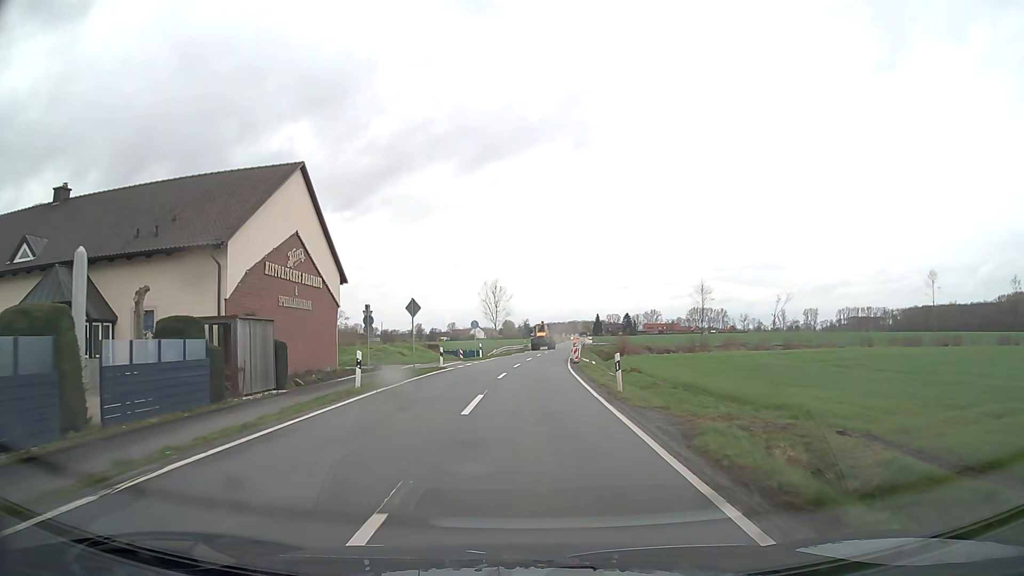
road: secondary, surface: asphalt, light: Day
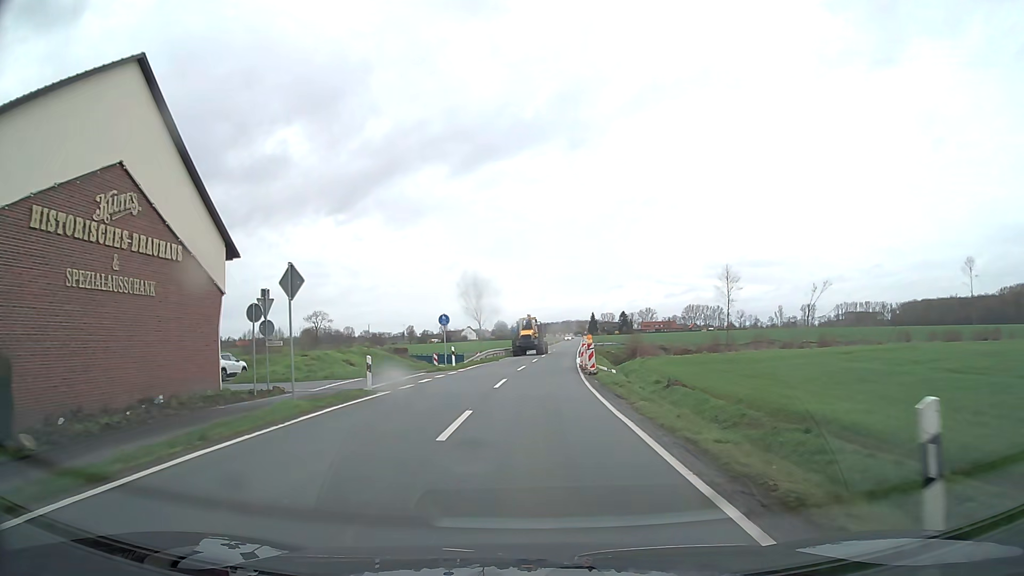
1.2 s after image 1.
(+0.1, +14.5) m; +1°
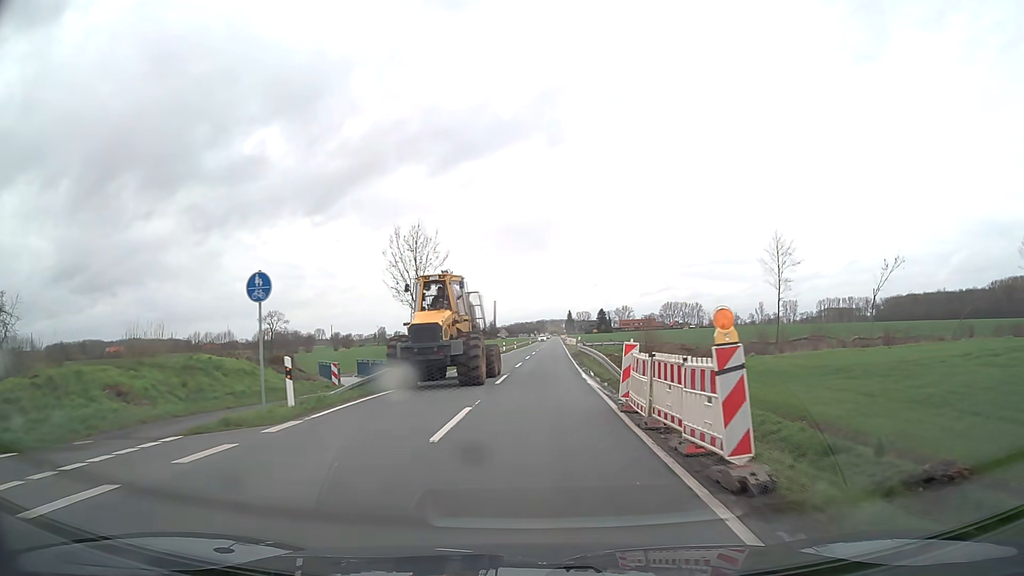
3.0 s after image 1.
(+0.4, +22.3) m; +2°
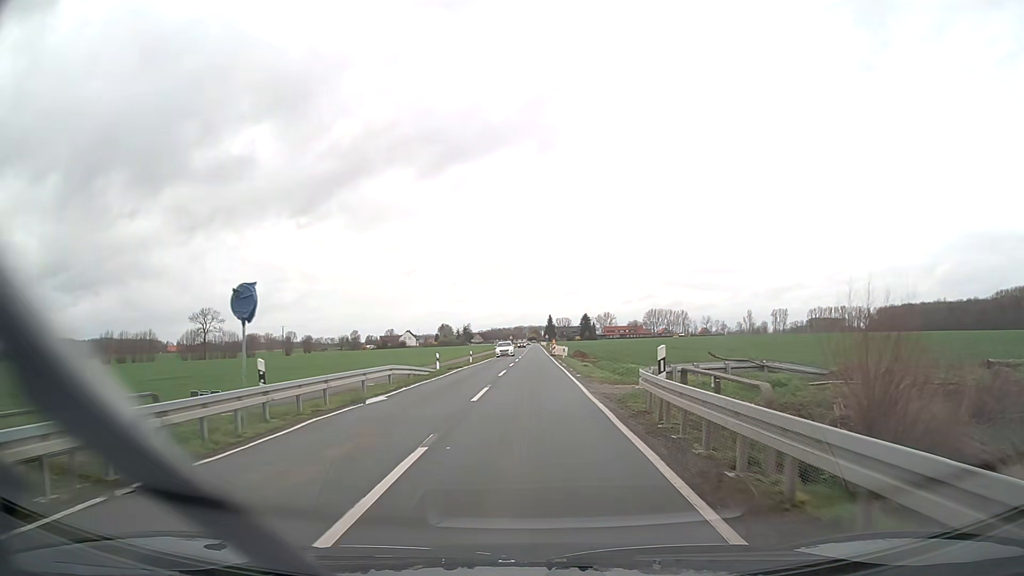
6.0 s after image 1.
(+0.8, +37.6) m; +1°
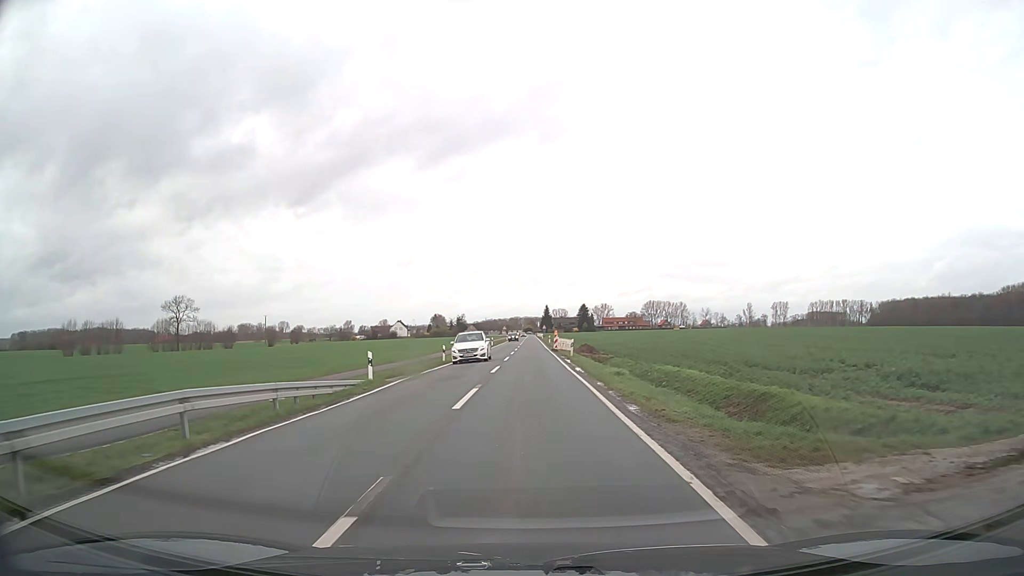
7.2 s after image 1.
(+0.1, +15.1) m; 0°
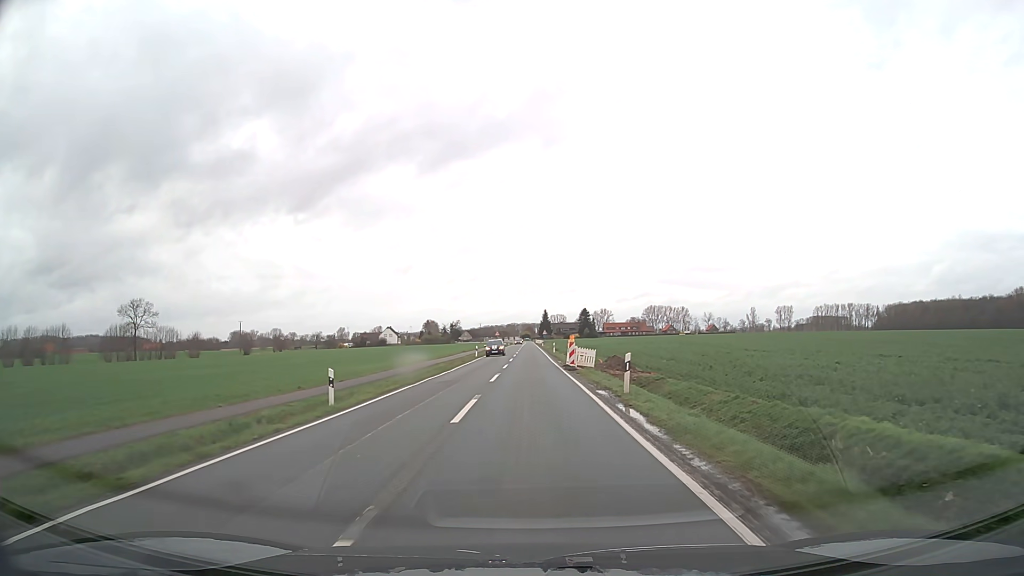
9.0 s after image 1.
(0.0, +22.8) m; 0°
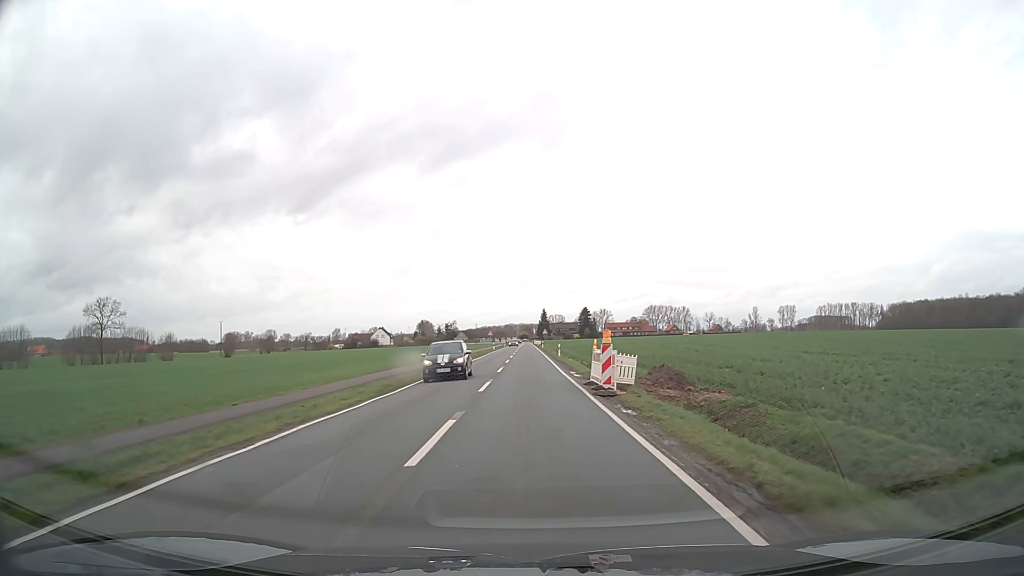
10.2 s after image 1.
(0.0, +15.3) m; 0°
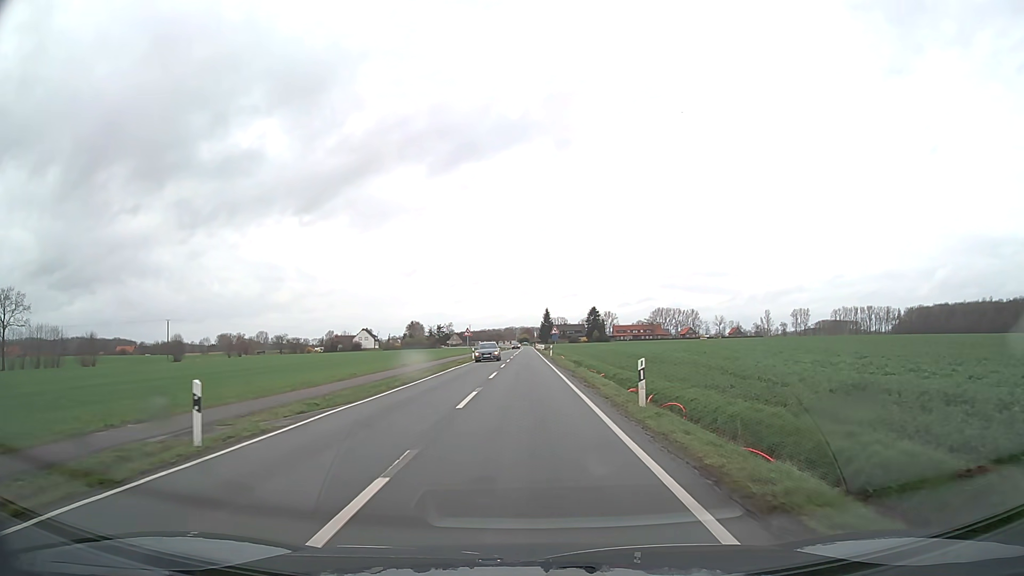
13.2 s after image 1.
(+0.1, +38.4) m; 0°
